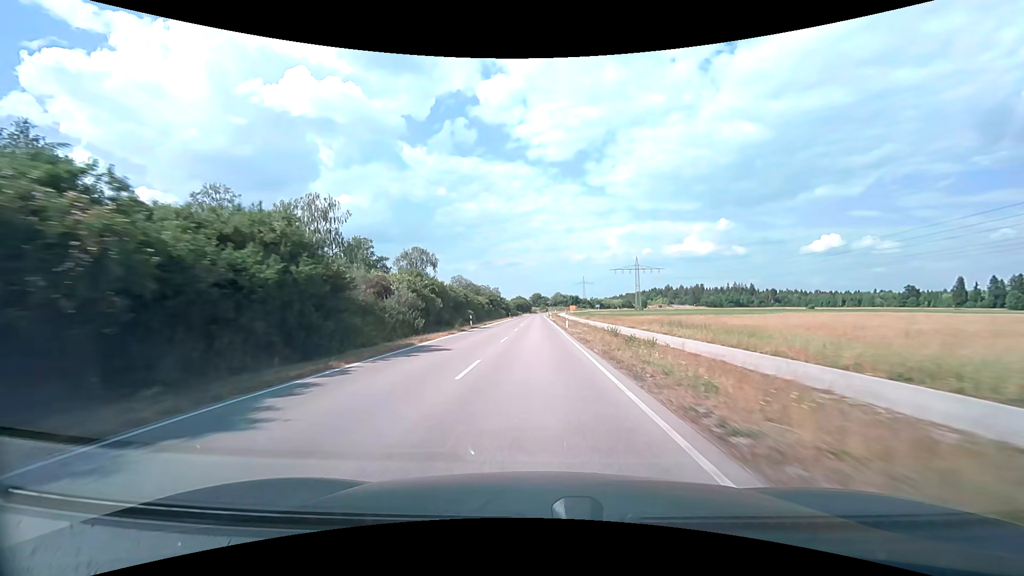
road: unclassified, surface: asphalt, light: Day
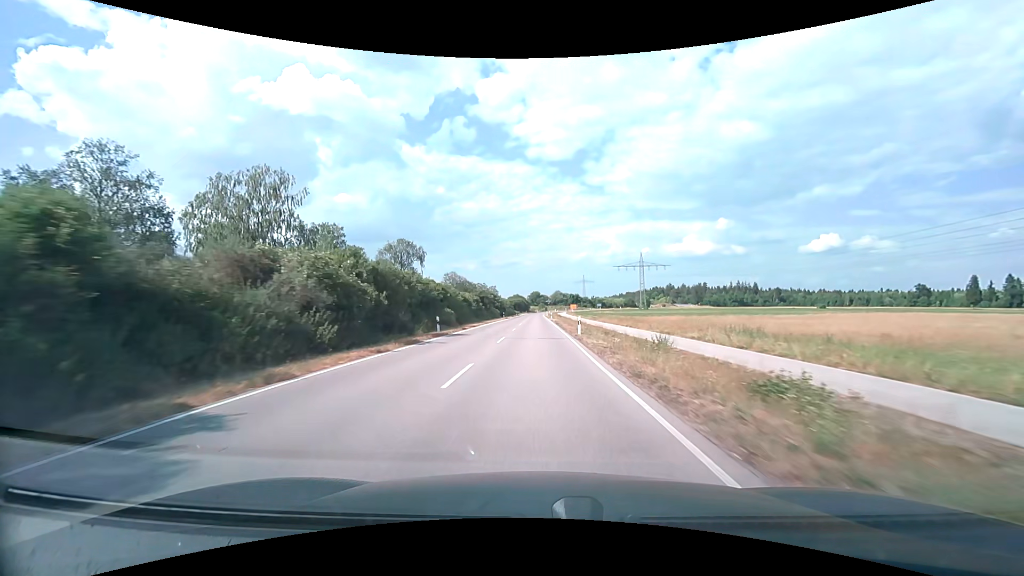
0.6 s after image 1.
(0.0, +13.2) m; 0°
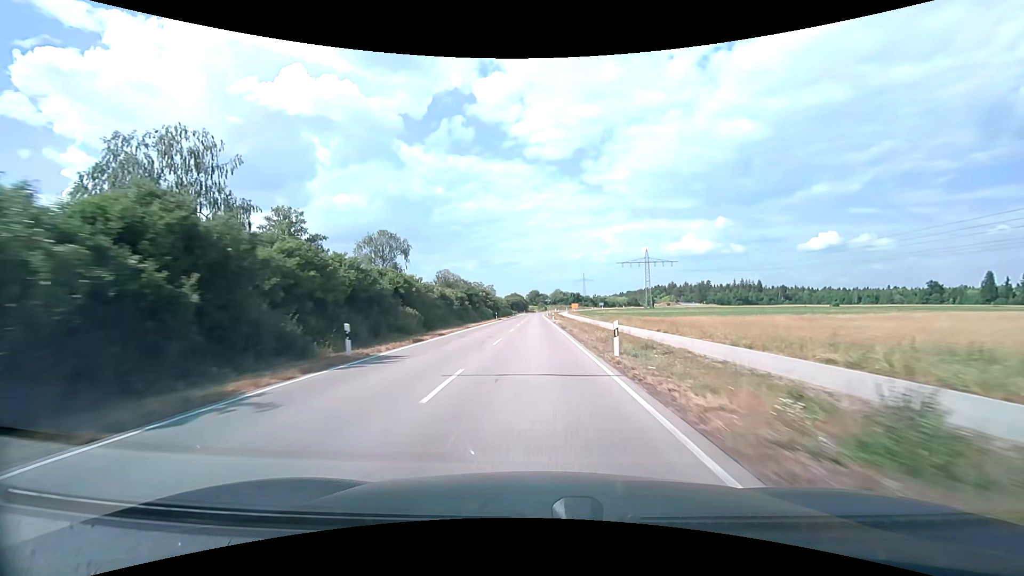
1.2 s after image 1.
(0.0, +13.3) m; 0°
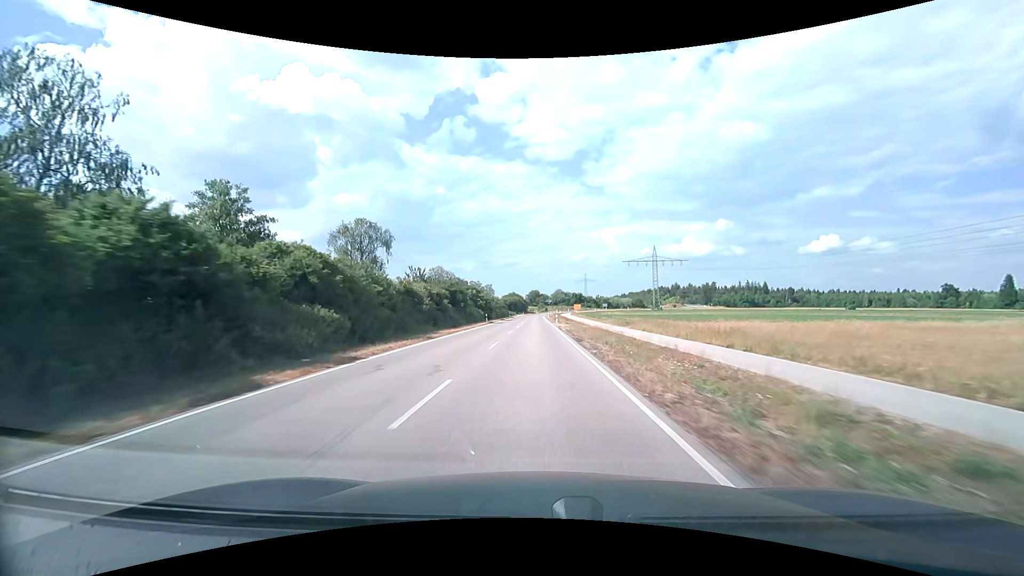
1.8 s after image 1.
(0.0, +13.3) m; 0°
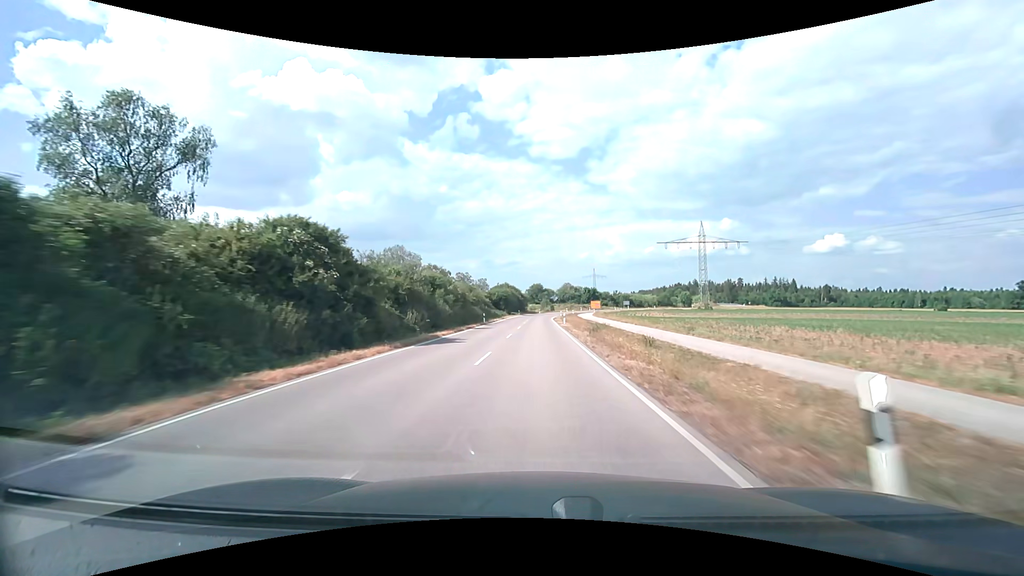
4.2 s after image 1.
(-0.2, +53.1) m; 0°
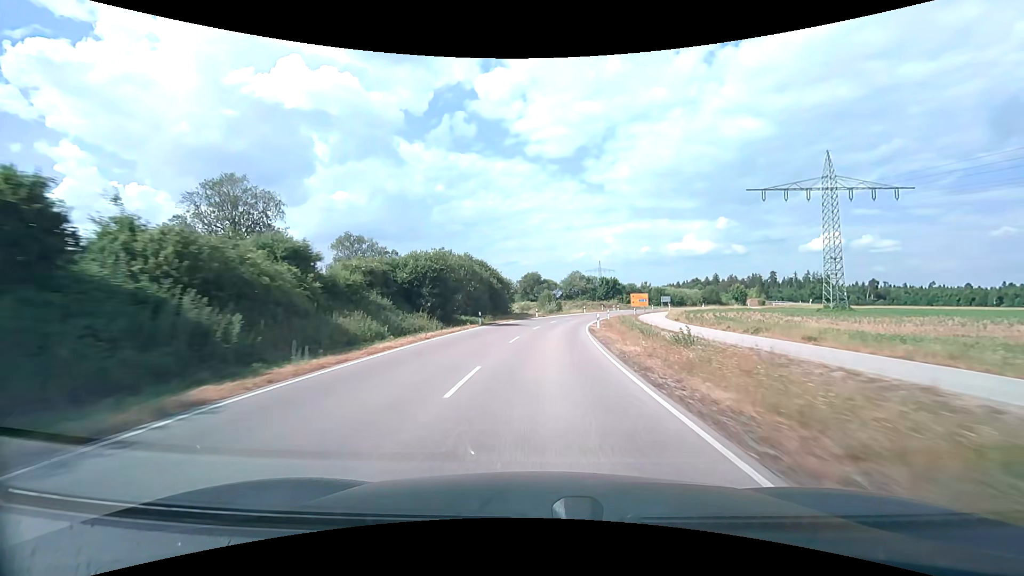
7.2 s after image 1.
(+0.1, +63.9) m; 0°
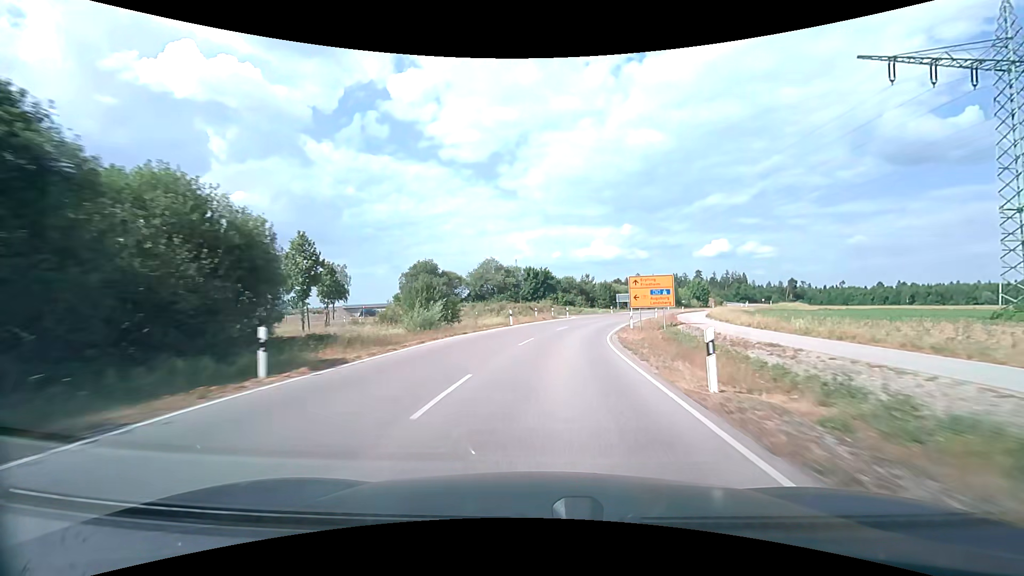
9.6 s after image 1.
(+3.2, +48.4) m; +9°
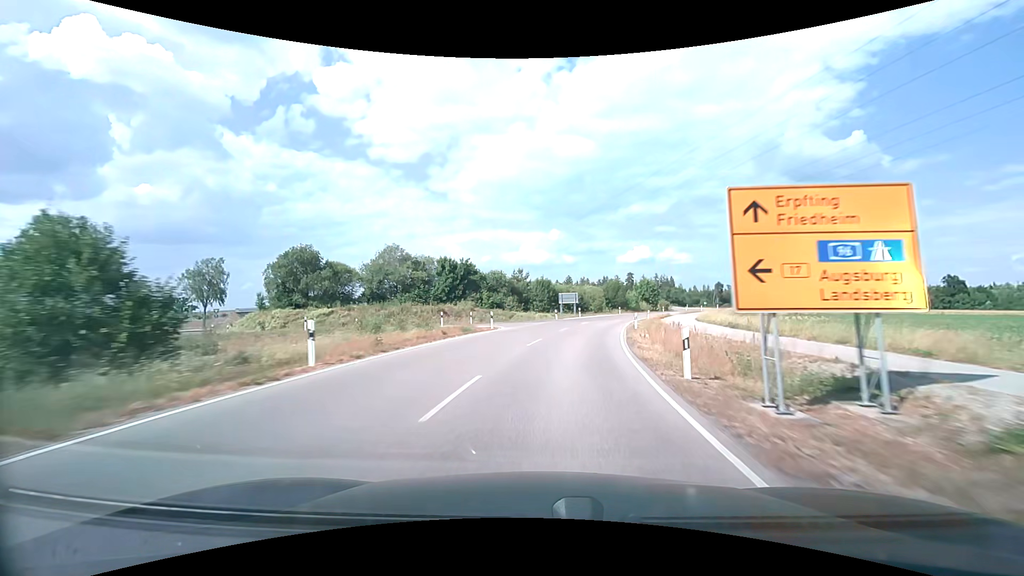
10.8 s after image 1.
(+1.6, +23.5) m; +8°
(0, +10) (+1, +20) (+3, +30) (+5, +40) (+7, +49) (+10, +59) (+14, +68) (+18, +77) (+22, +86) (+26, +95) m
